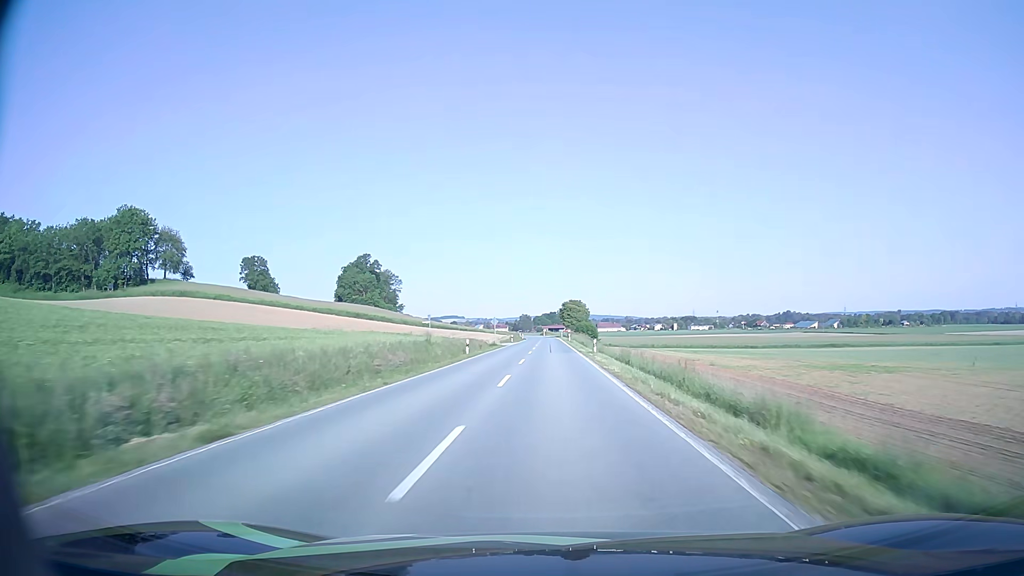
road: secondary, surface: asphalt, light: Day
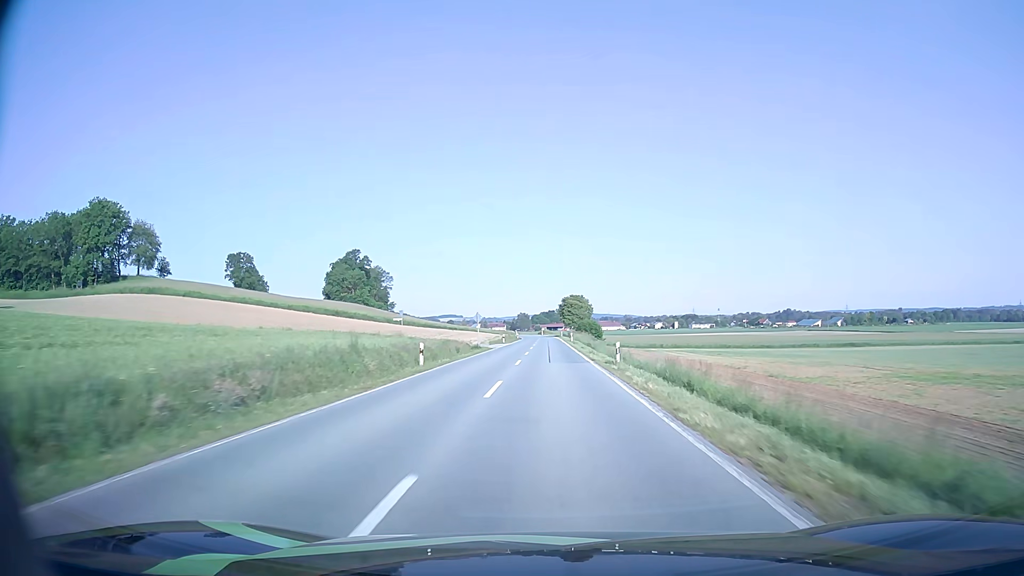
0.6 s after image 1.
(0.0, +14.4) m; 0°
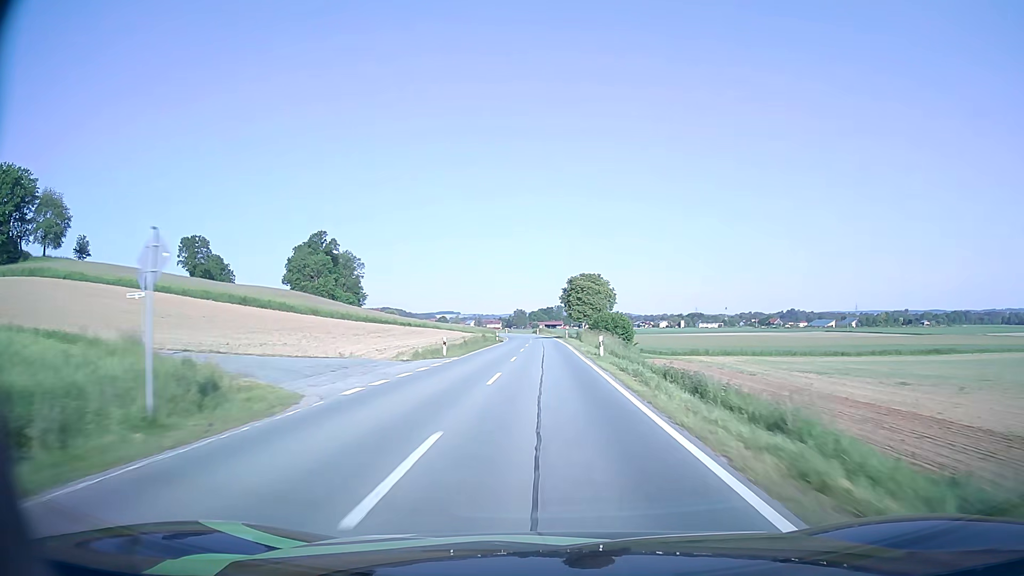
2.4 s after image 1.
(+0.1, +43.5) m; 0°
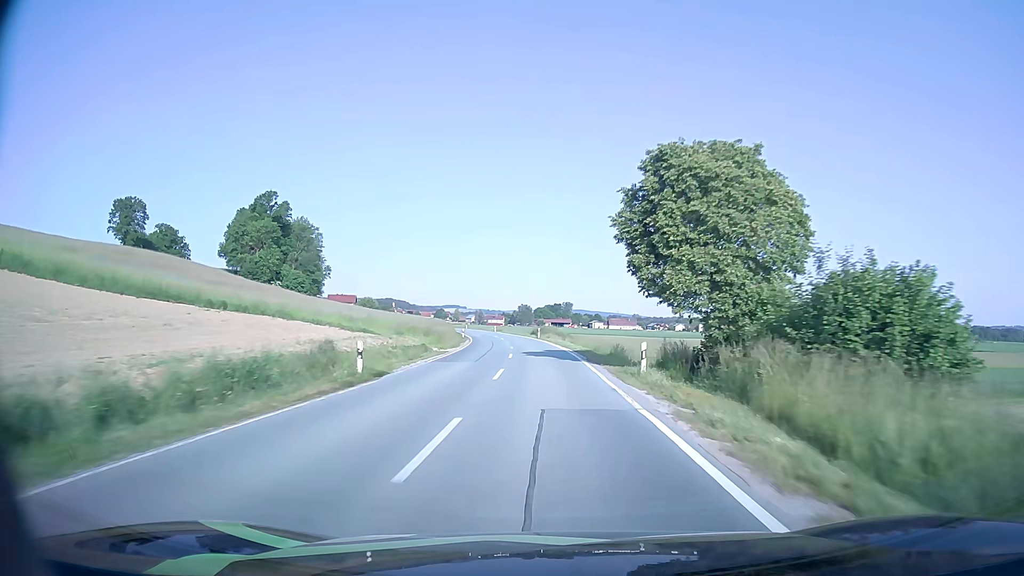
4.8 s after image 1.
(-0.5, +56.3) m; -1°
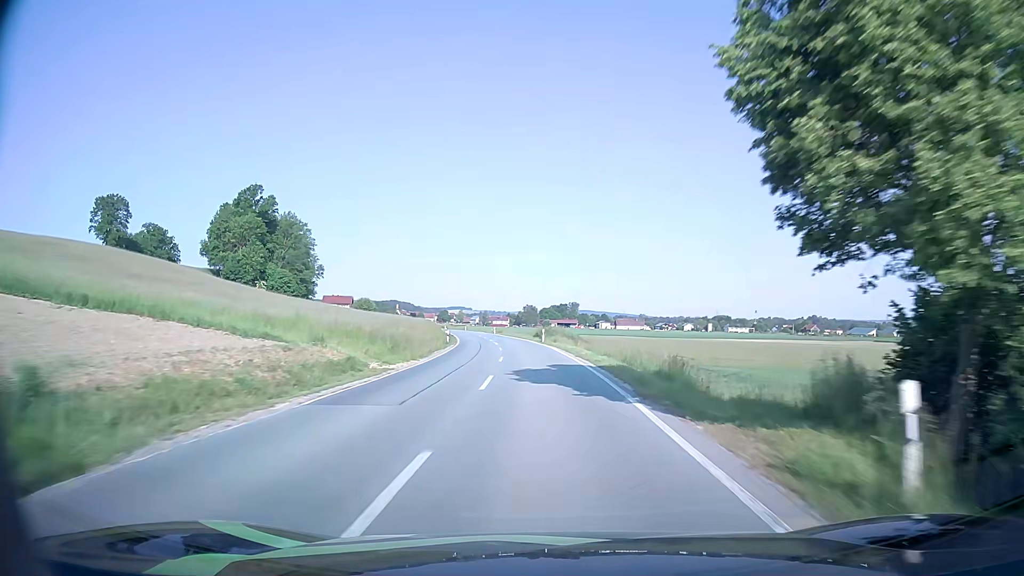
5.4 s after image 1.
(0.0, +13.6) m; 0°
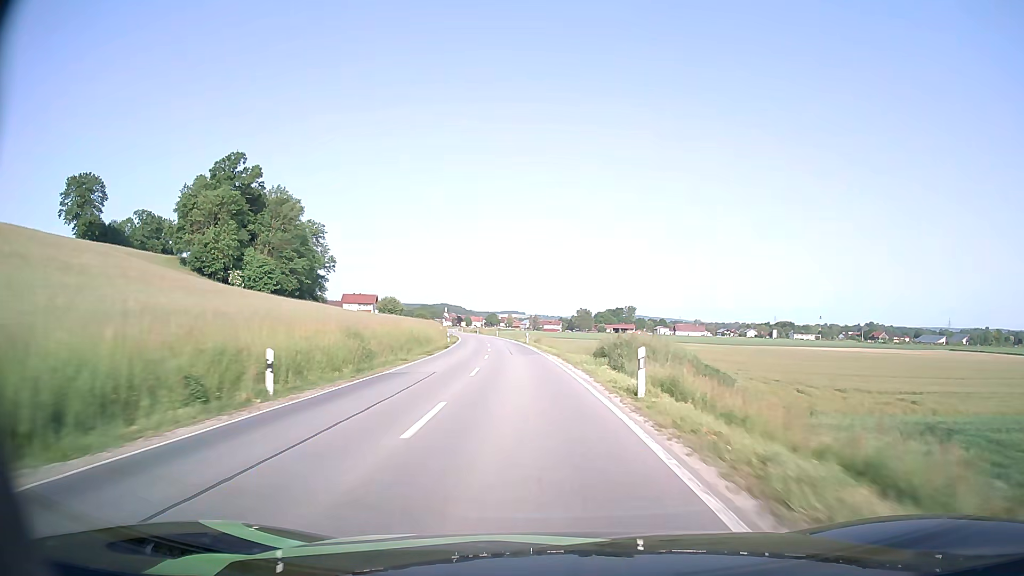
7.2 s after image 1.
(-1.2, +40.0) m; -4°
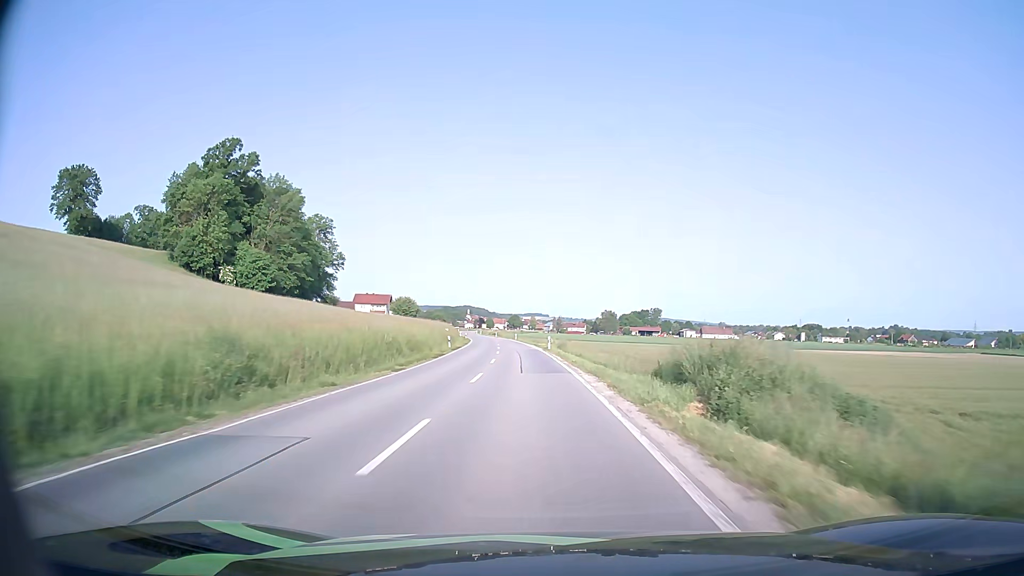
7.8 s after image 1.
(-0.2, +13.4) m; -2°
(0, +10) (0, +20) (-1, +30) (-1, +40) (-2, +50) (-3, +60) (-4, +70) (-5, +80) (-6, +90) (-7, +100) m
